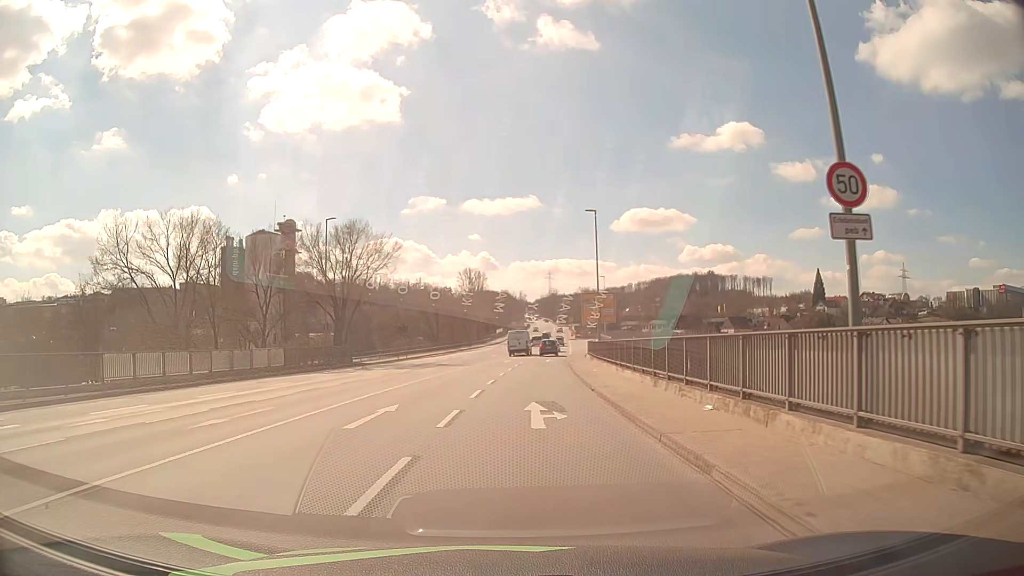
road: primary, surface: asphalt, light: Day
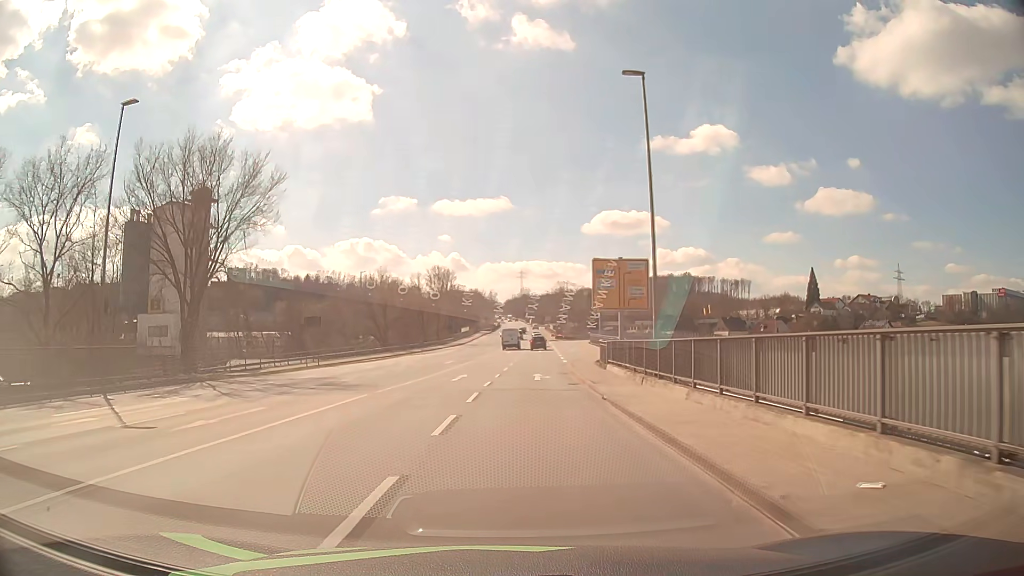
(+0.7, +25.4) m; +3°
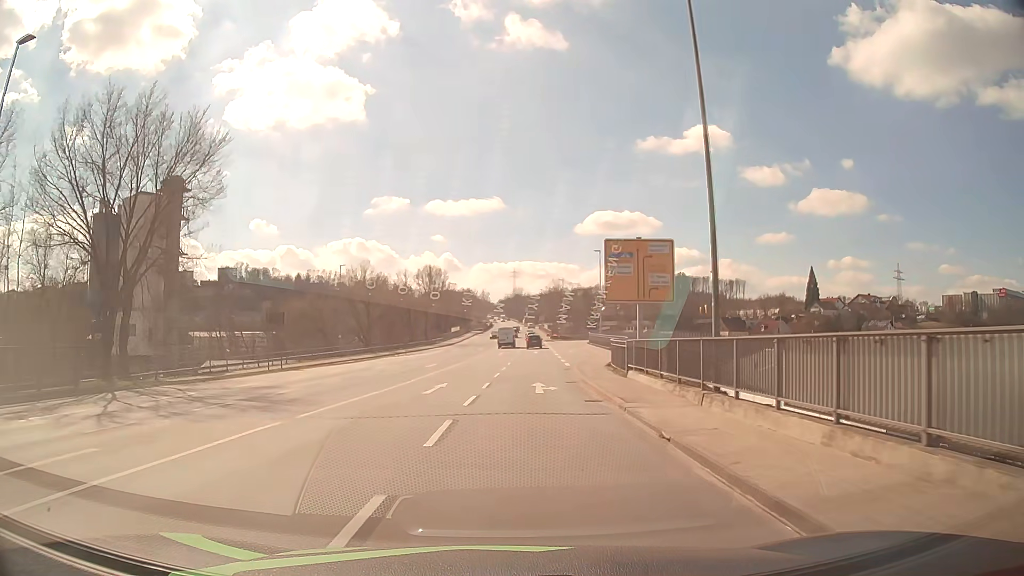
(0.0, +7.0) m; 0°
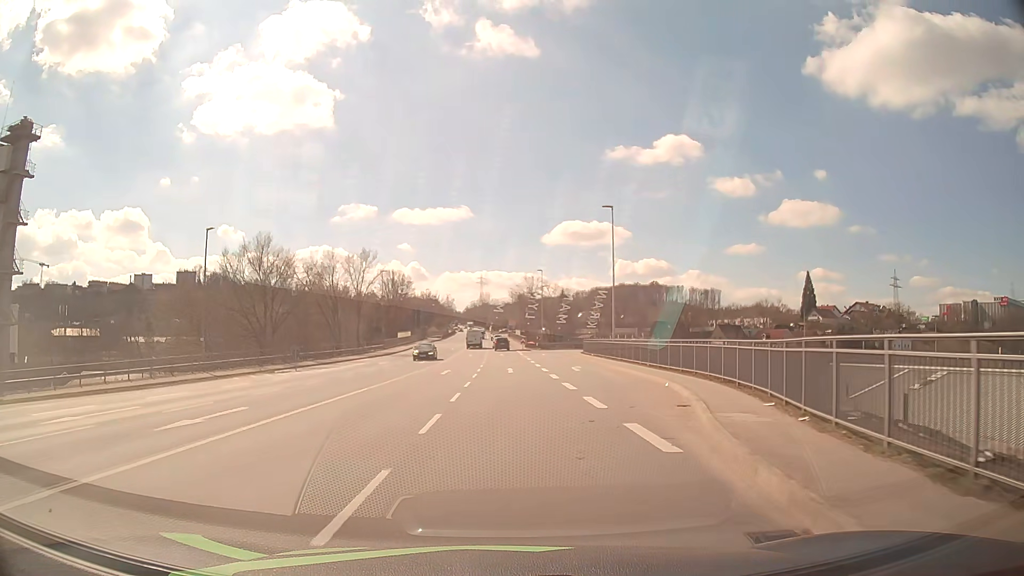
(+0.9, +28.6) m; +3°
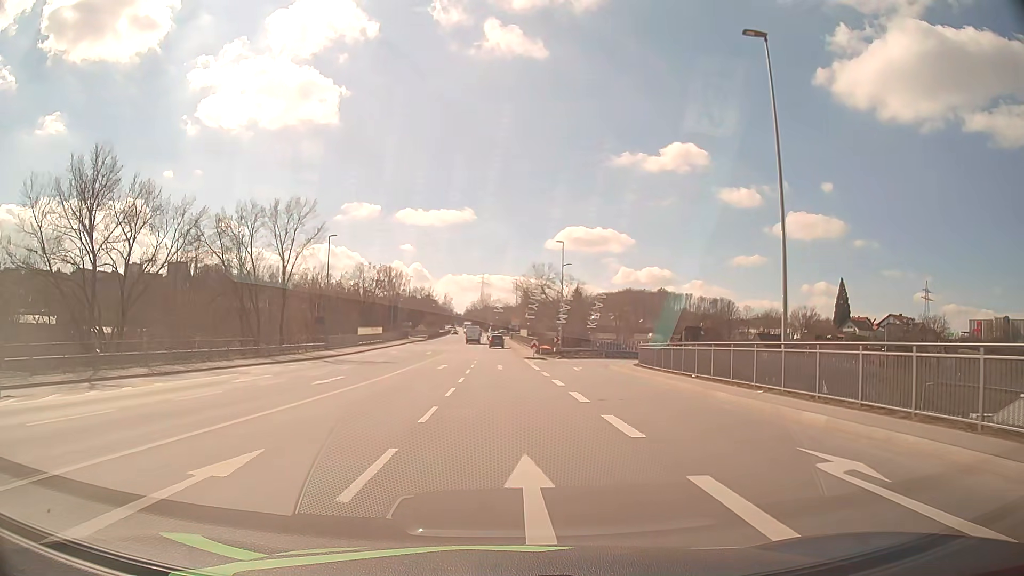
(0.0, +28.9) m; 0°
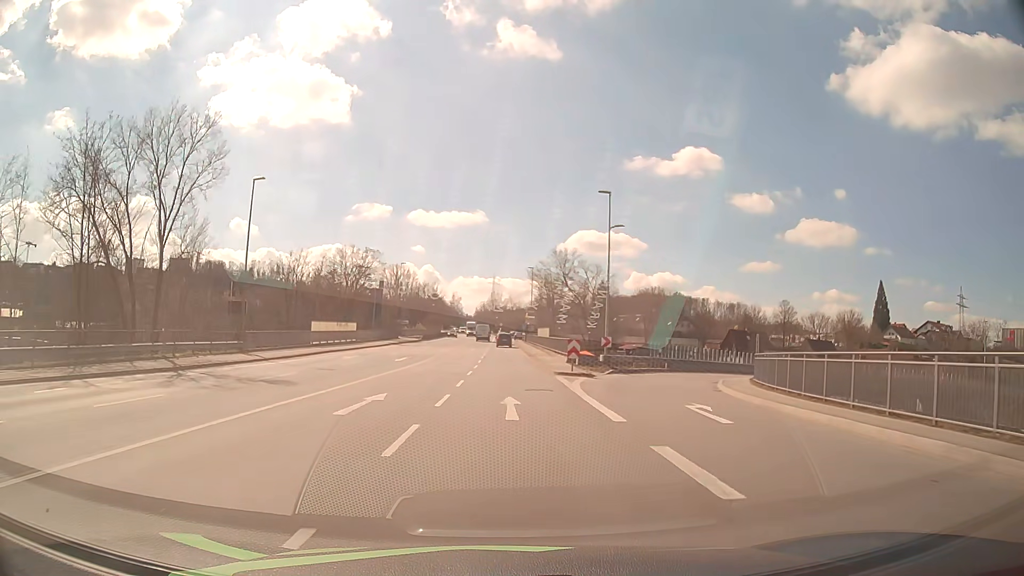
(-0.2, +22.1) m; -1°
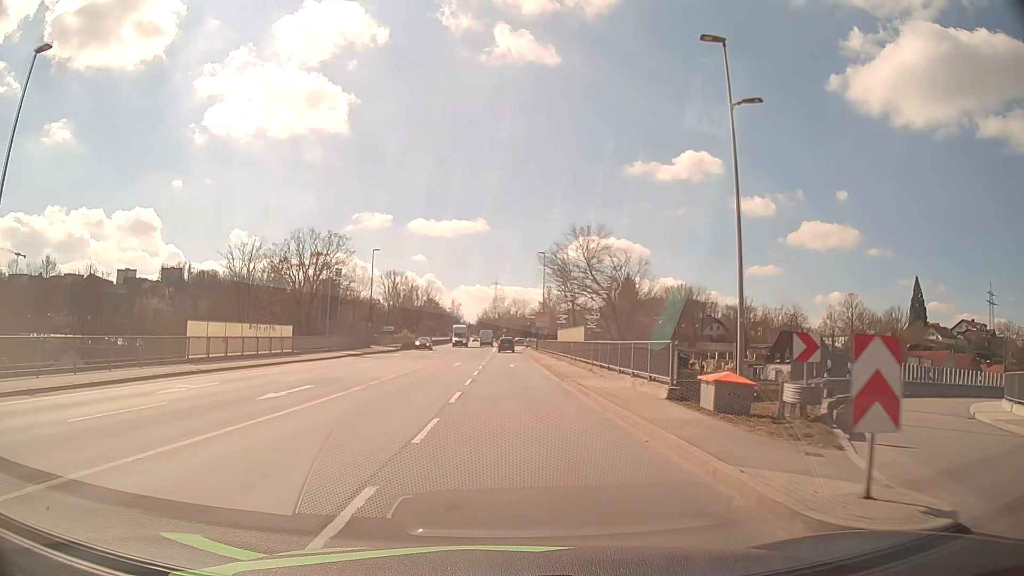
(-0.1, +22.5) m; 0°
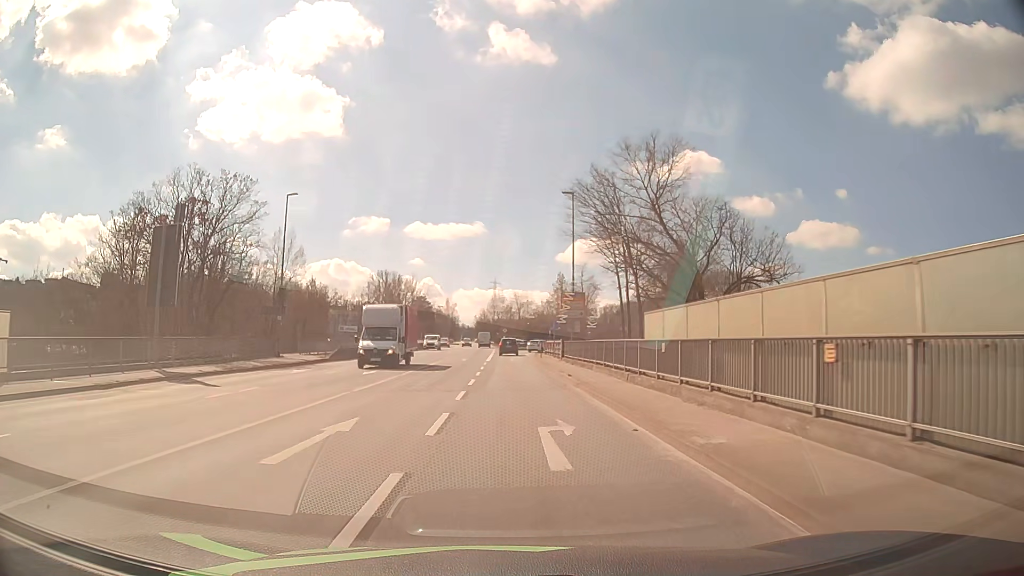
(-0.2, +30.2) m; 0°
(0, +10) (0, +20) (0, +30) (0, +40) (0, +50) (0, +60) (+1, +70) (+4, +79) (+11, +87) (+20, +91) m
